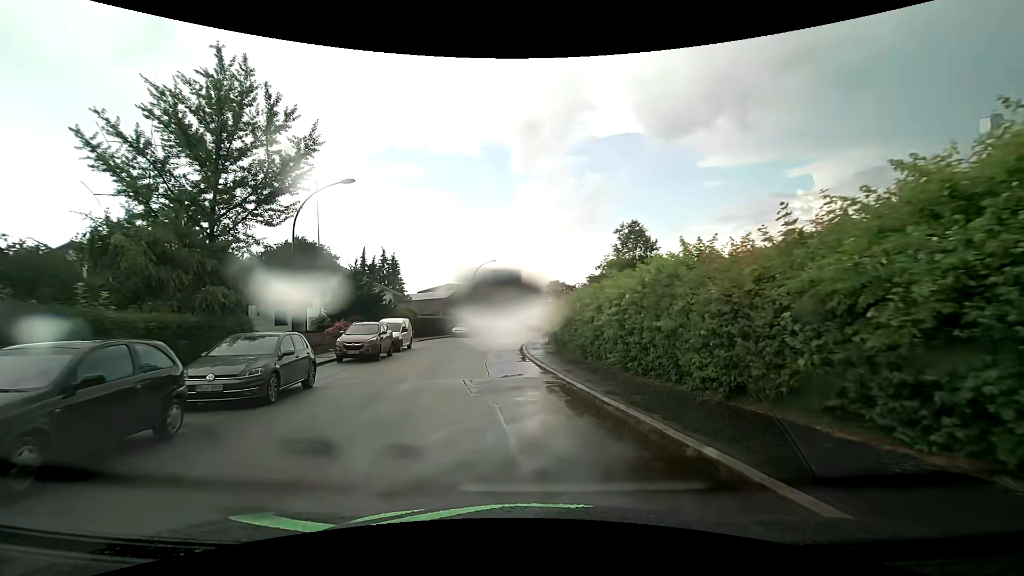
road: residential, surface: asphalt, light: Day
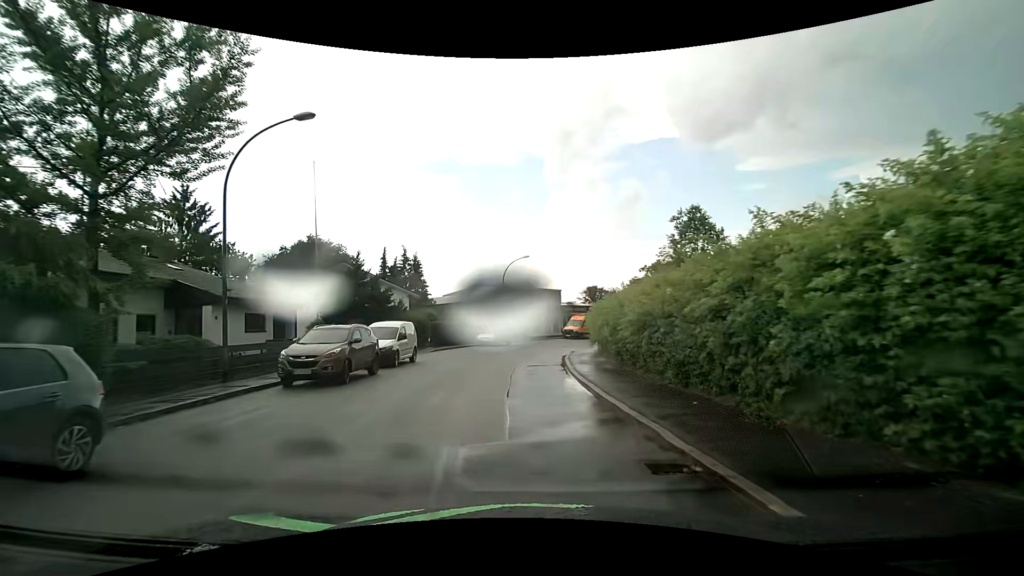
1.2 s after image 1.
(-0.3, +8.0) m; -4°
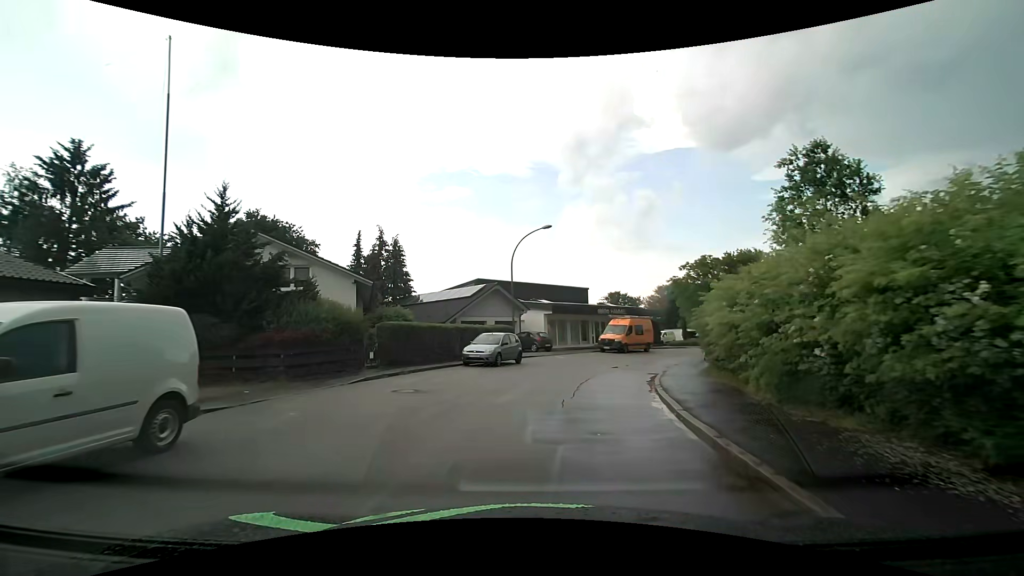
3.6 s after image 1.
(-0.5, +16.5) m; -2°
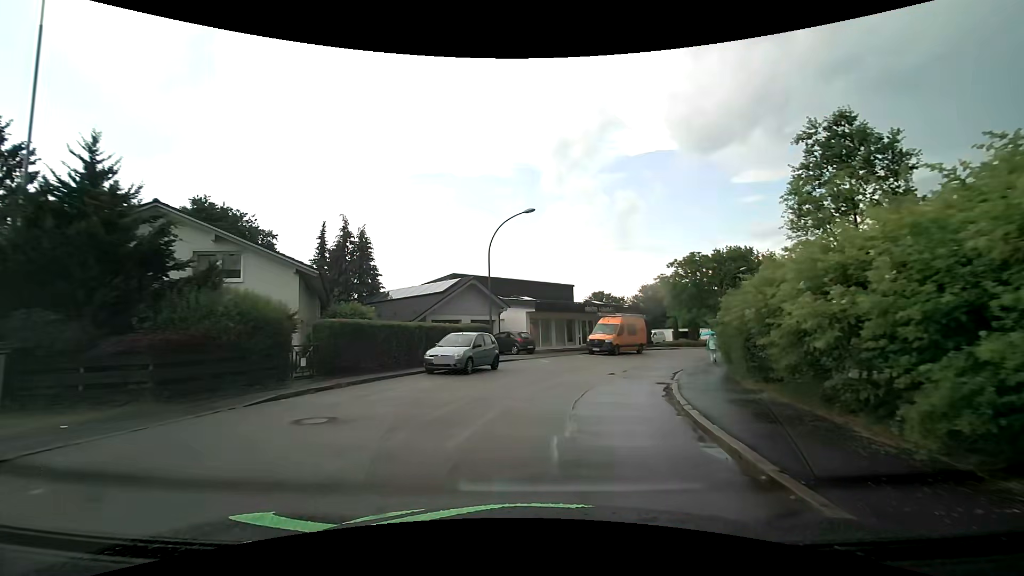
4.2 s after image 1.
(+0.1, +4.2) m; +2°
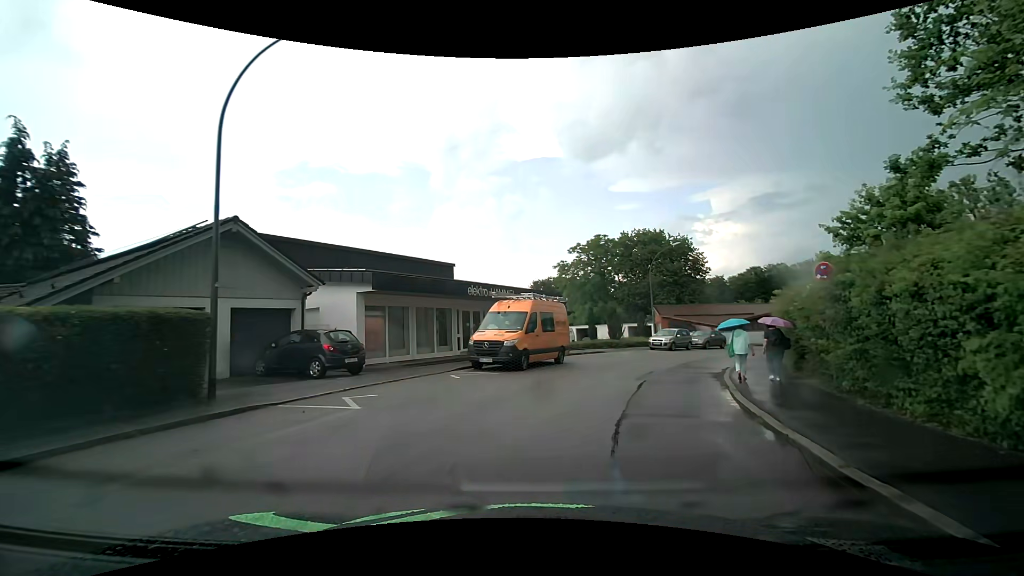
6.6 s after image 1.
(+1.5, +16.0) m; +13°
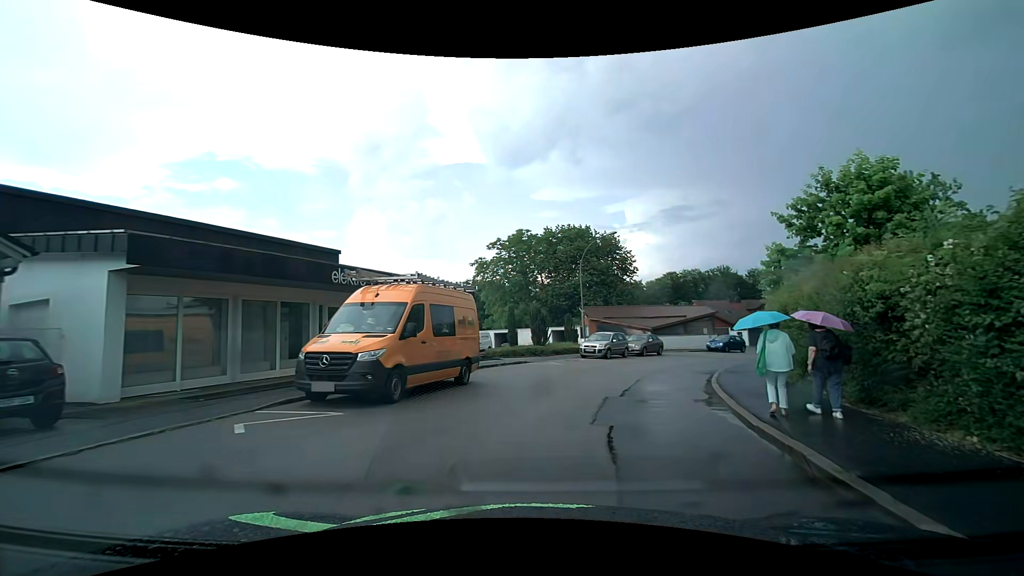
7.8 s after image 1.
(+0.5, +7.1) m; +8°
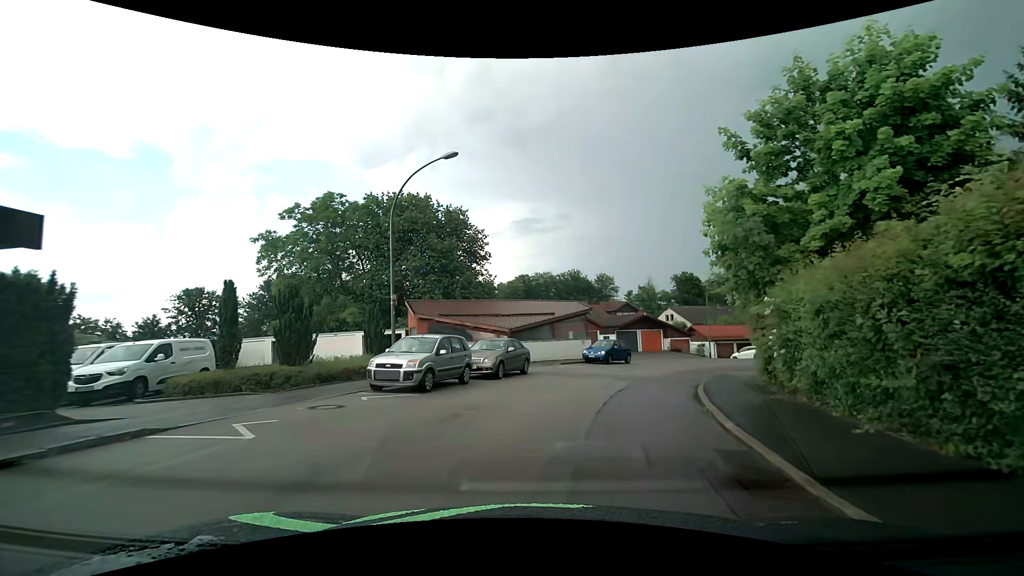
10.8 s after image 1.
(+2.7, +15.2) m; +17°
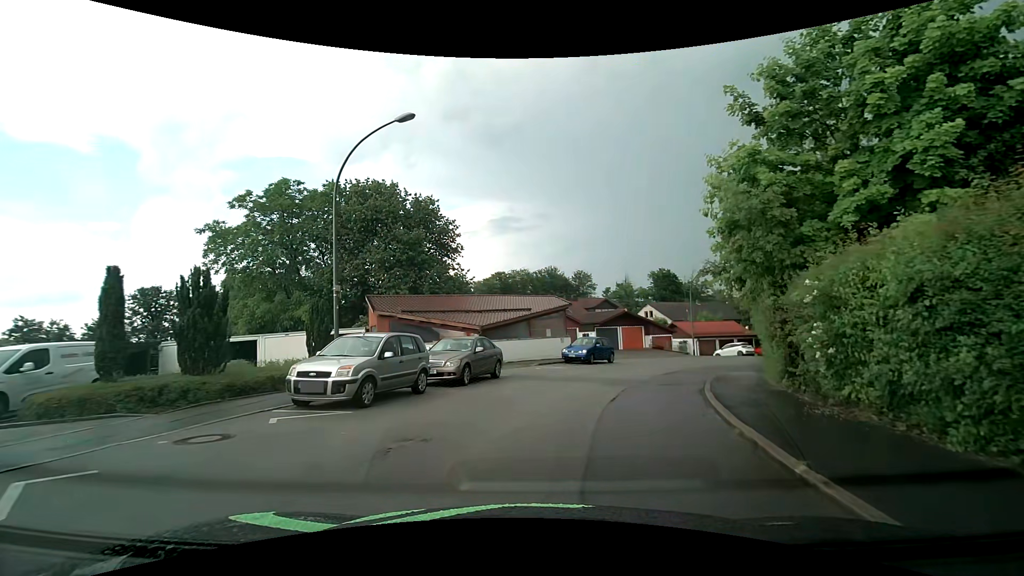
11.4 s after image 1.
(+0.1, +2.9) m; +3°
(+1, +10) (+4, +20) (+8, +28) (+14, +36) (+22, +43) (+30, +48) (+39, +53) (+48, +58) (+57, +62) (+66, +67) m
